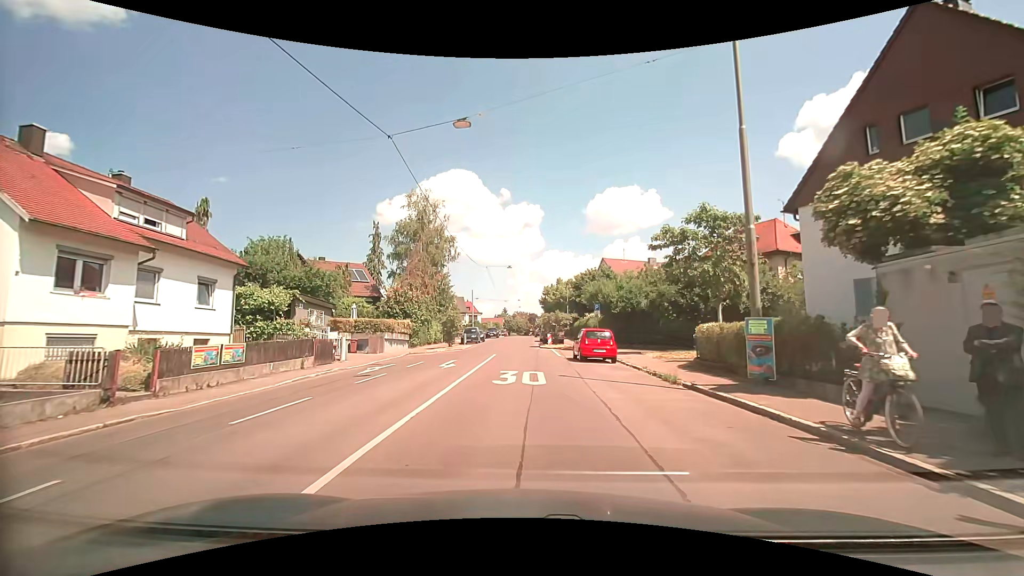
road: tertiary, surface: asphalt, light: Day
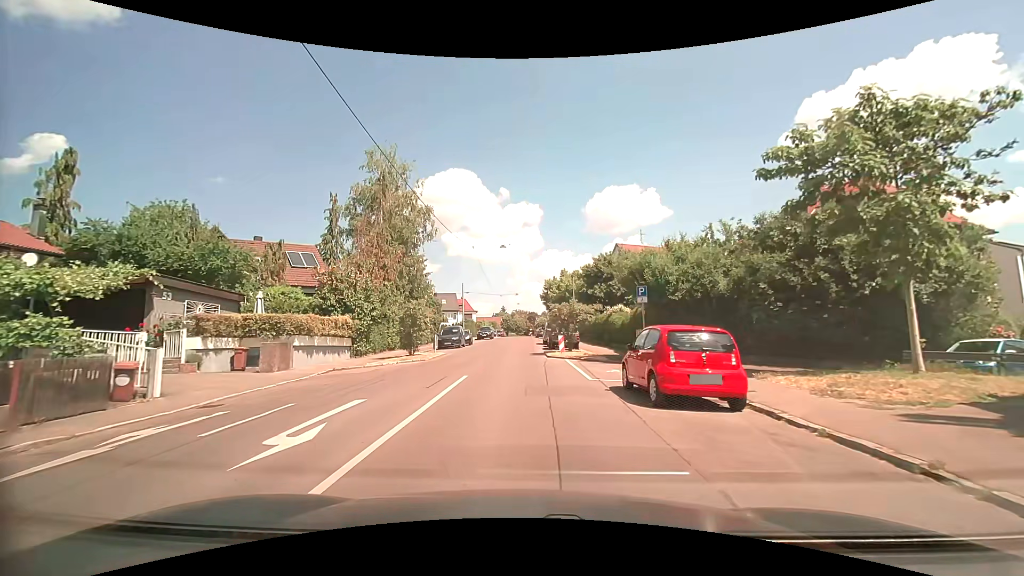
(0.0, +13.1) m; 0°
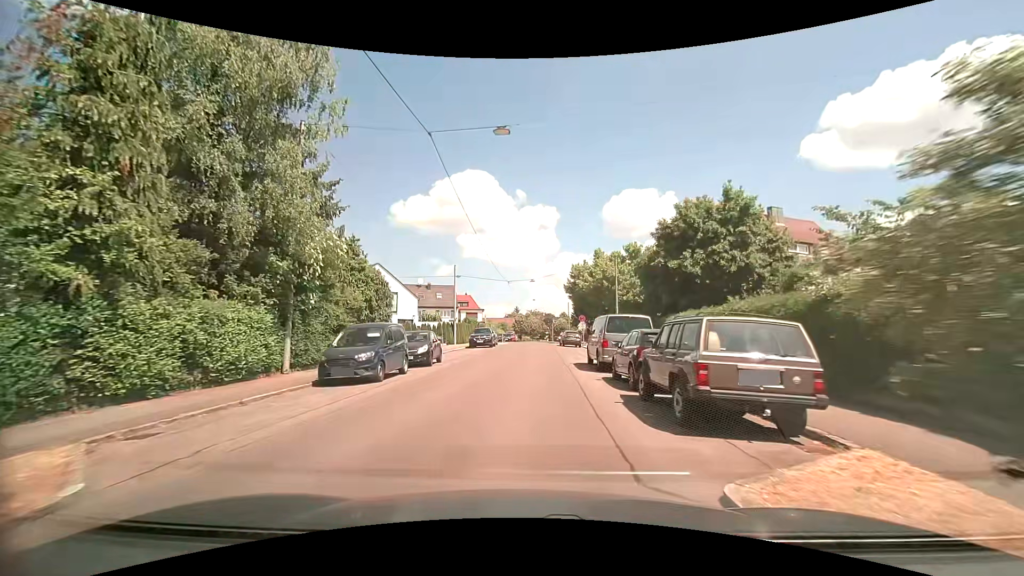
(-0.5, +23.9) m; -2°
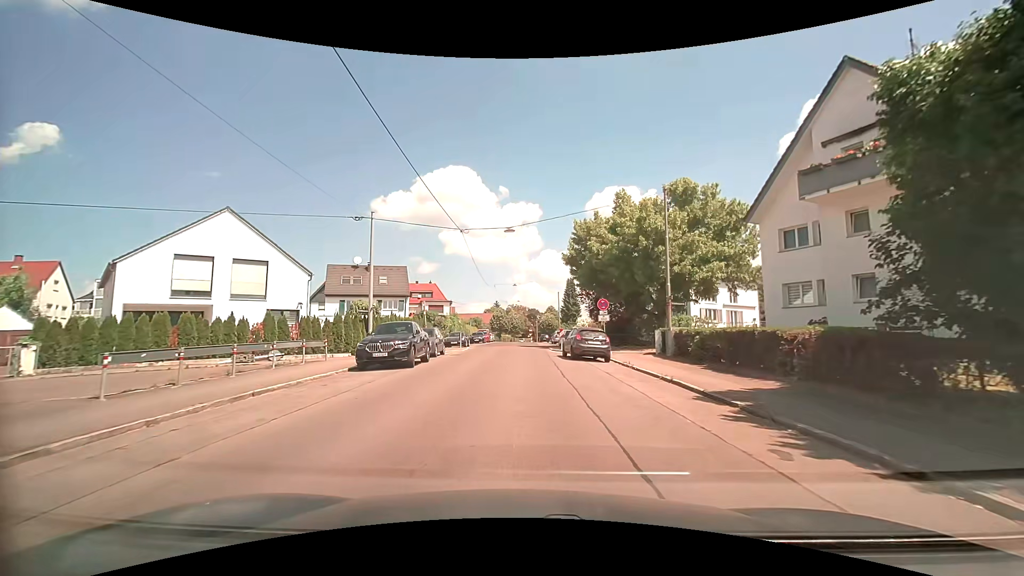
(+0.5, +23.9) m; +2°
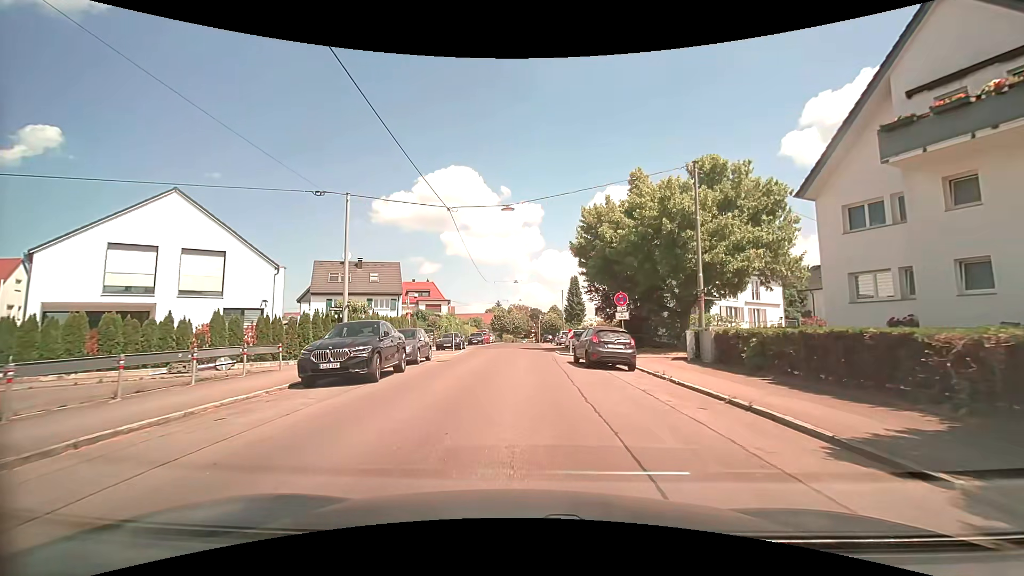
(0.0, +4.6) m; 0°
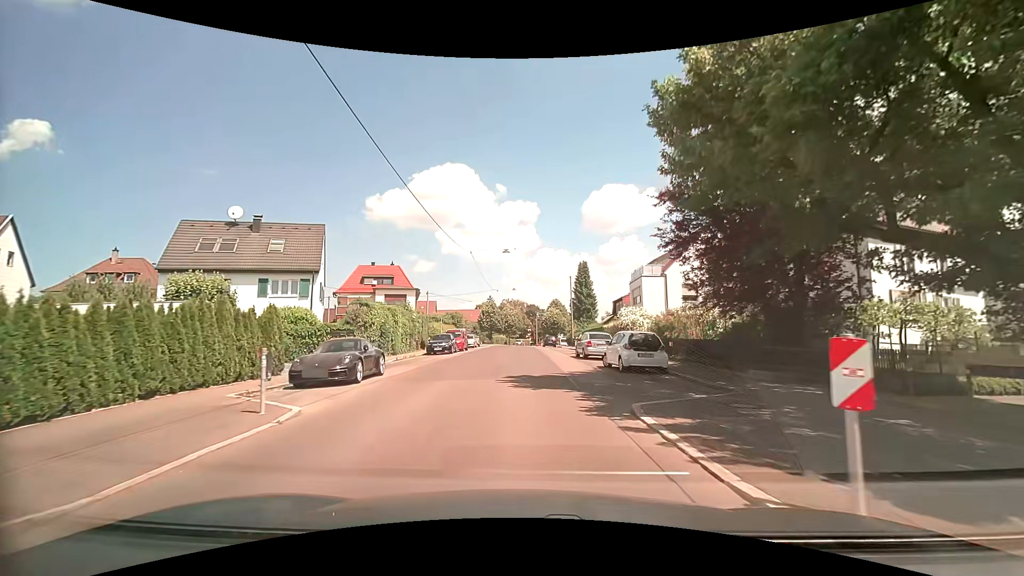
(-0.2, +21.9) m; 0°
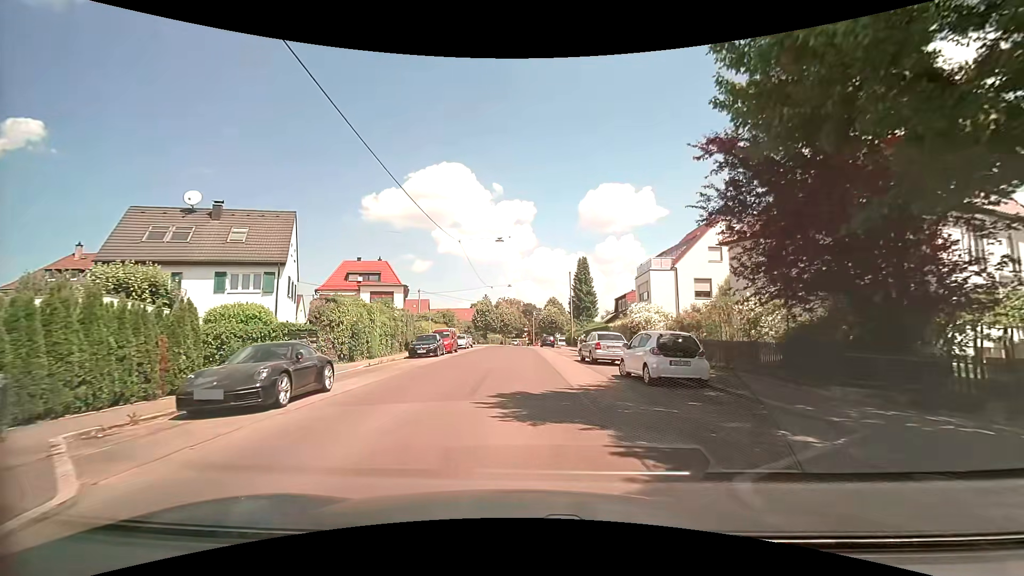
(0.0, +4.2) m; 0°
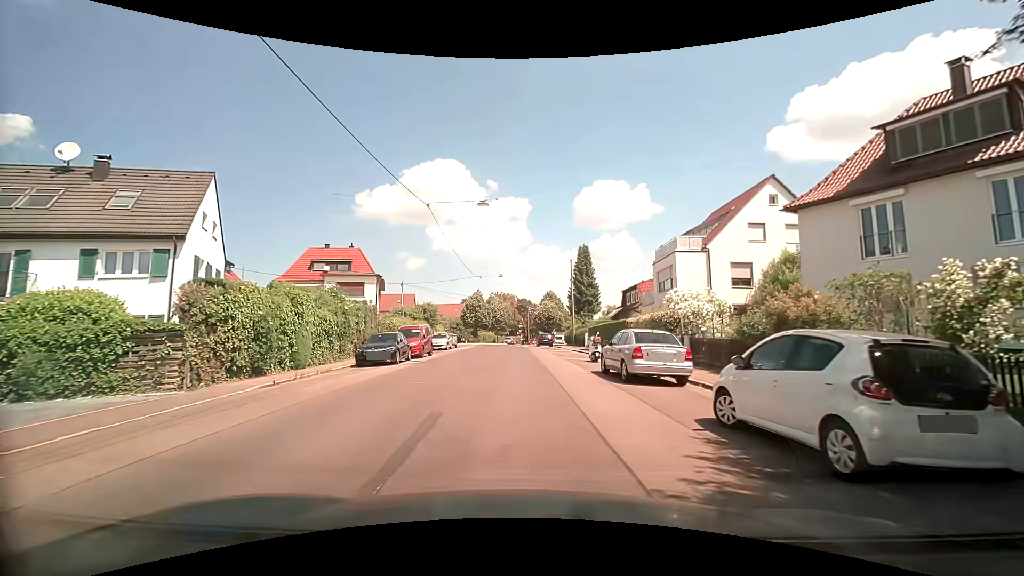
(+0.1, +8.4) m; +1°
